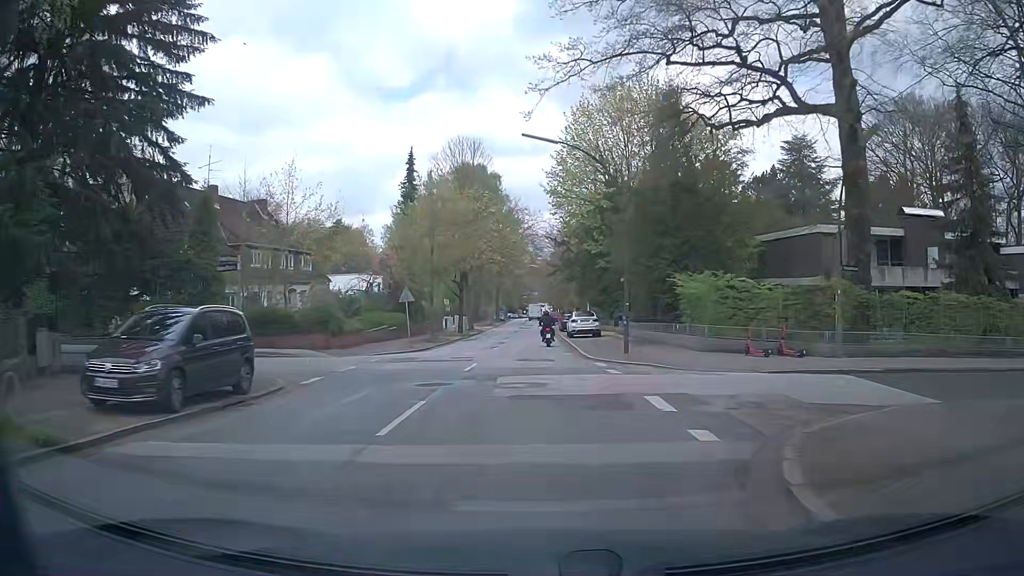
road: residential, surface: asphalt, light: Day
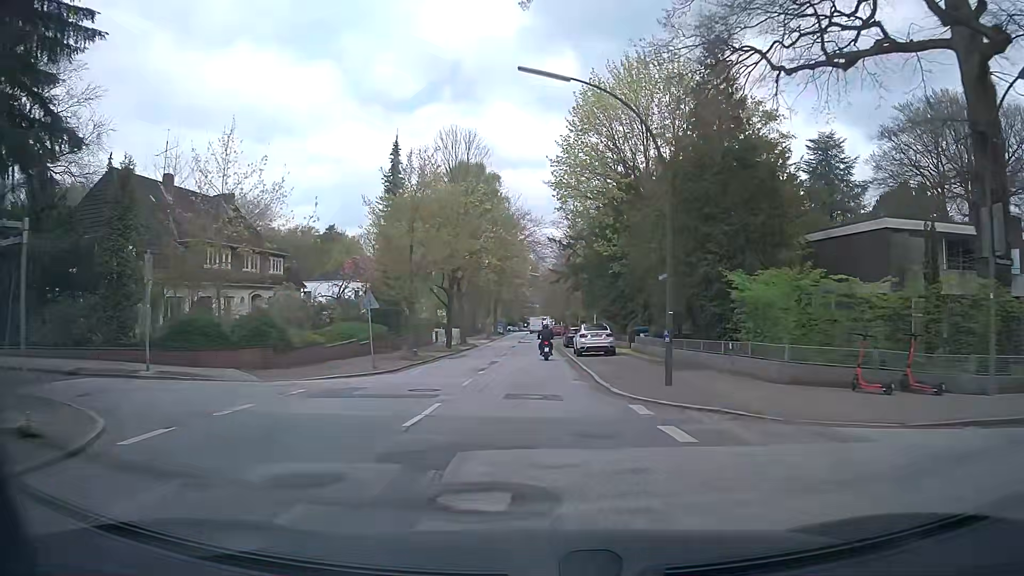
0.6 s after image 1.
(+0.1, +7.6) m; +1°
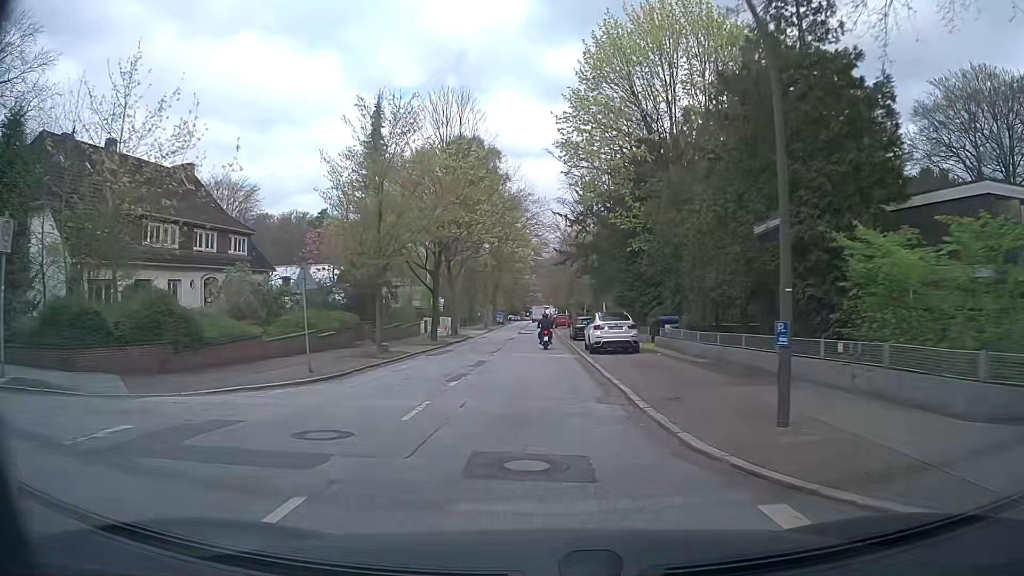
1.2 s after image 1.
(-0.1, +7.6) m; 0°
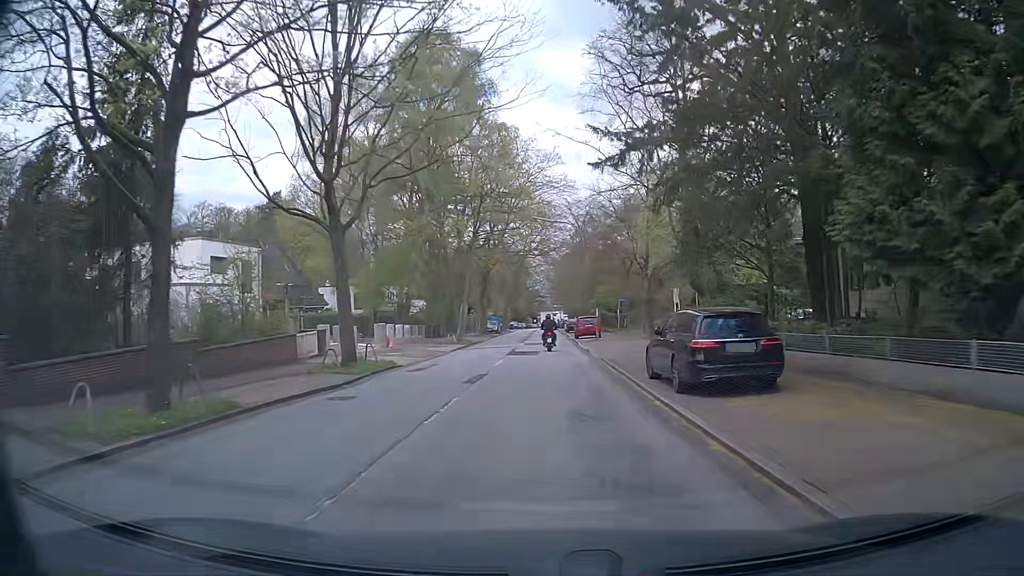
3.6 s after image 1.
(-0.3, +30.2) m; -1°
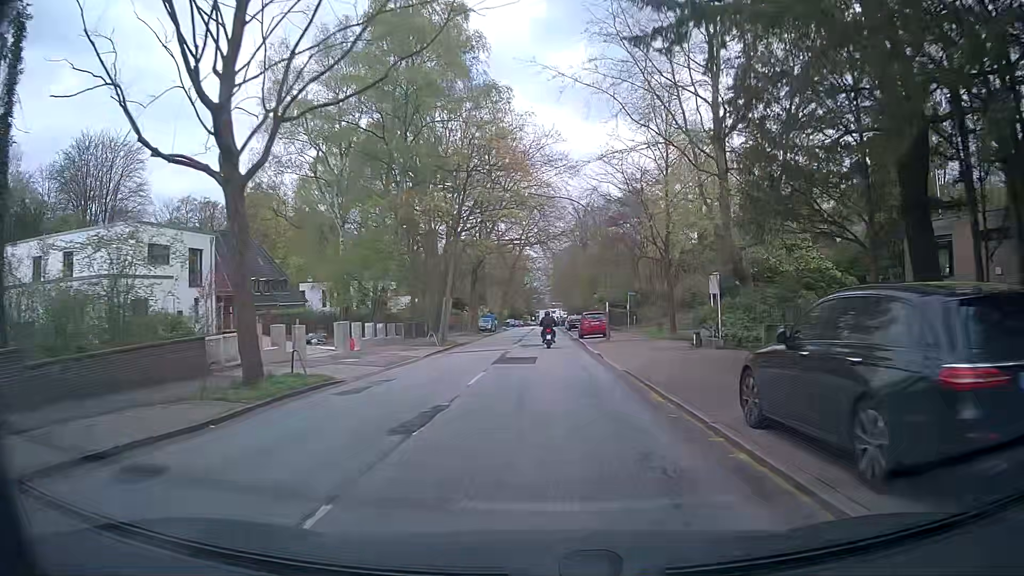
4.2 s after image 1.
(0.0, +7.4) m; -1°
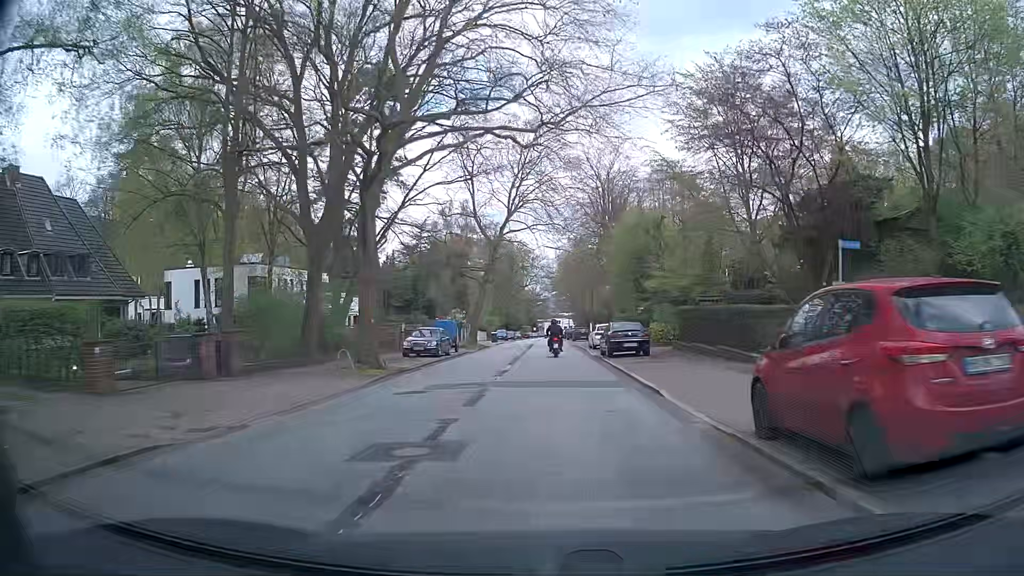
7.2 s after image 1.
(+0.5, +36.2) m; 0°
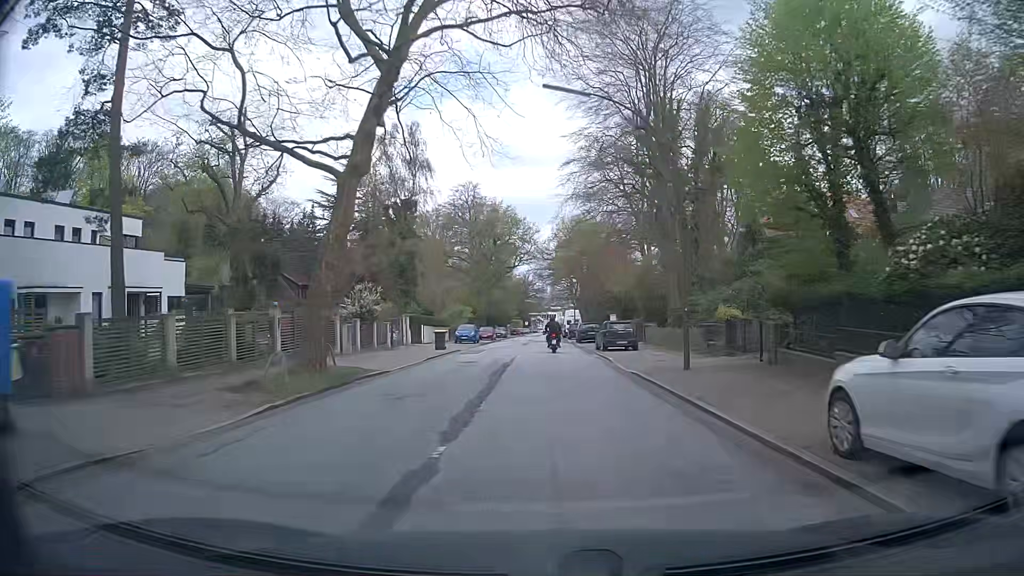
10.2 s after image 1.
(+0.2, +35.9) m; +1°
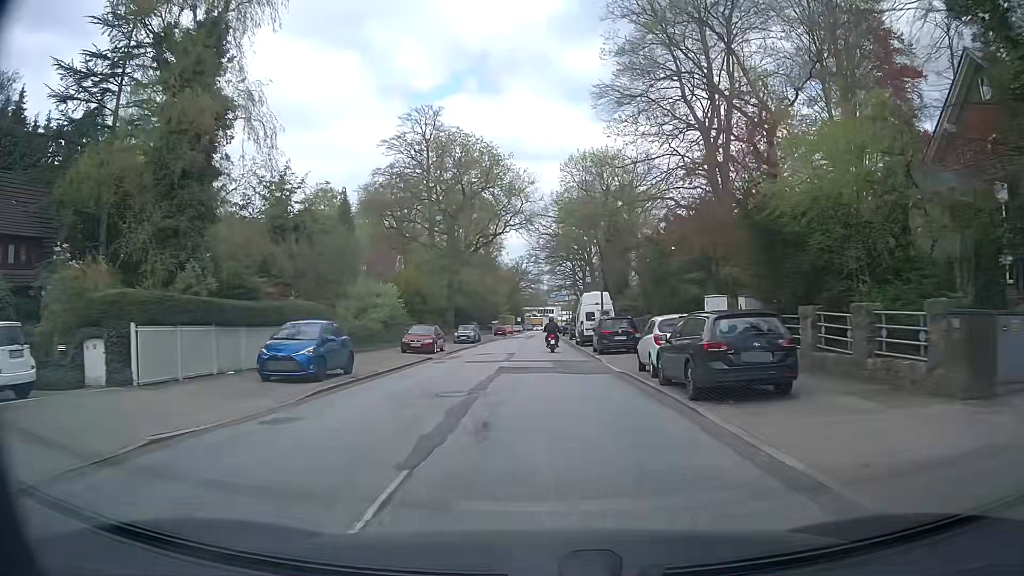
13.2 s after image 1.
(+0.2, +37.6) m; +1°
(0, +10) (0, +20) (0, +30) (0, +40) (0, +50) (0, +60) (0, +70) (0, +80) (0, +90) (0, +100) m
